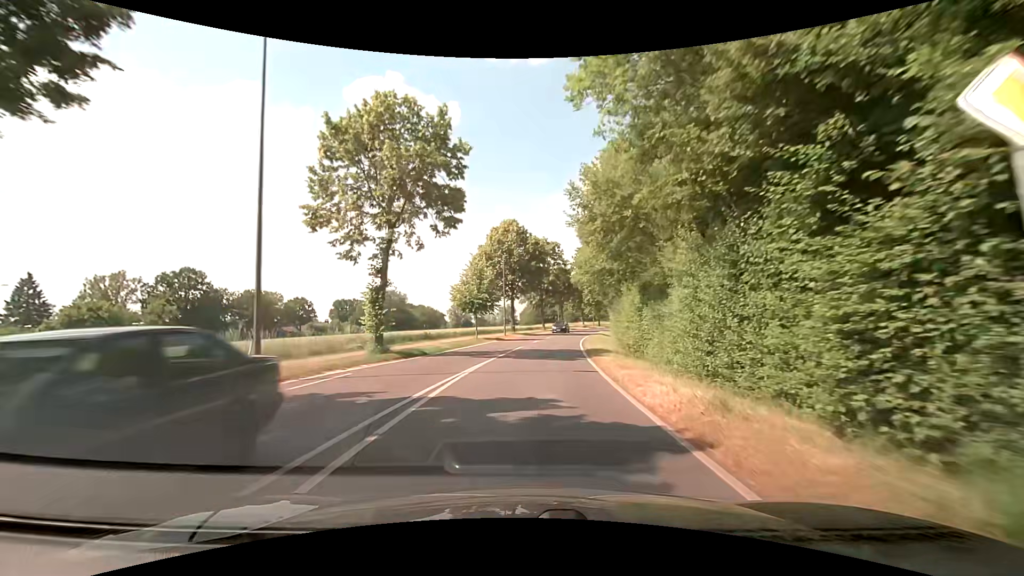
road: secondary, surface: asphalt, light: Day
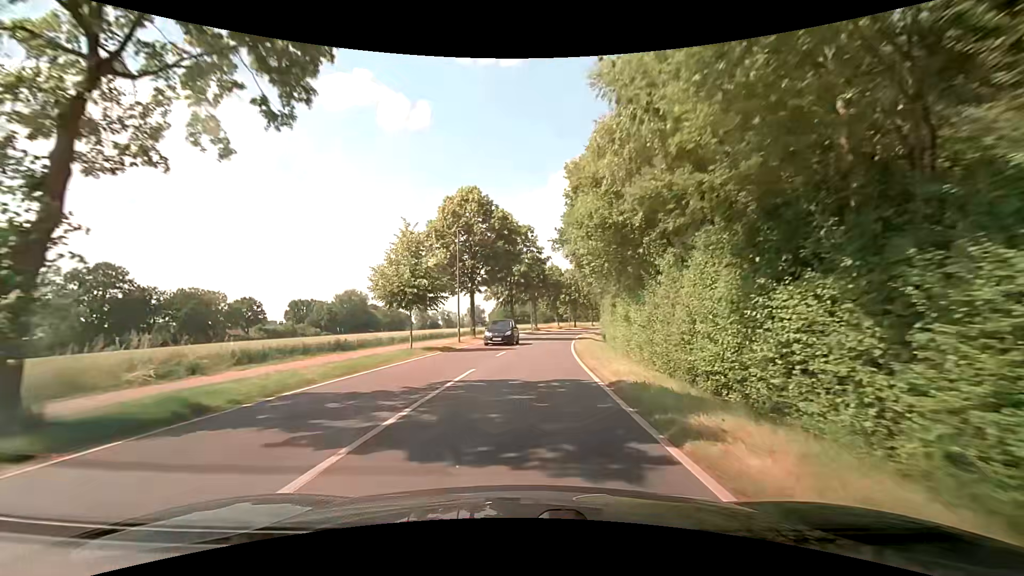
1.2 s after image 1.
(+0.7, +13.6) m; +5°
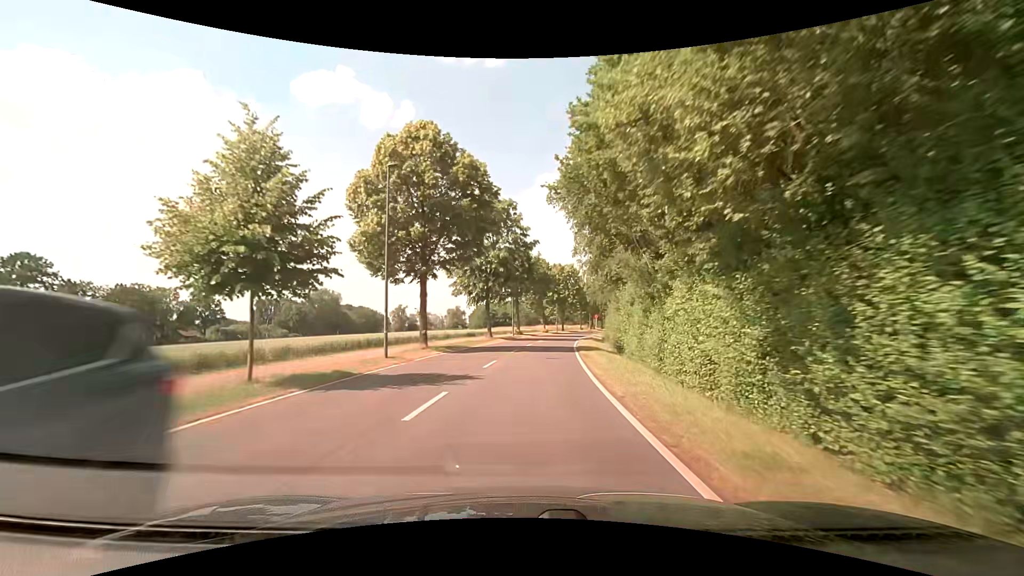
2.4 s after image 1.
(+0.1, +13.7) m; +2°
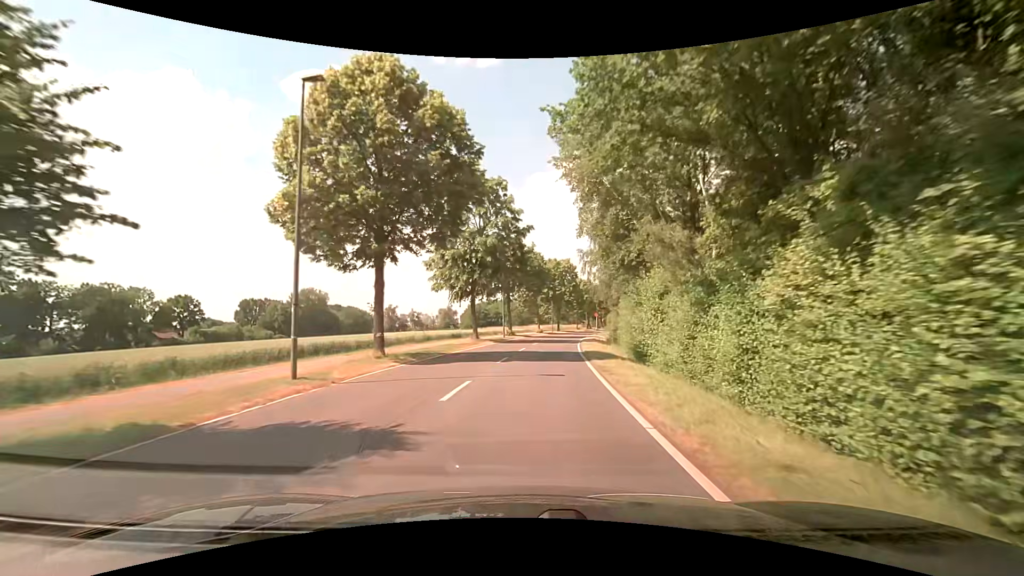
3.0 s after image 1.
(0.0, +7.0) m; 0°
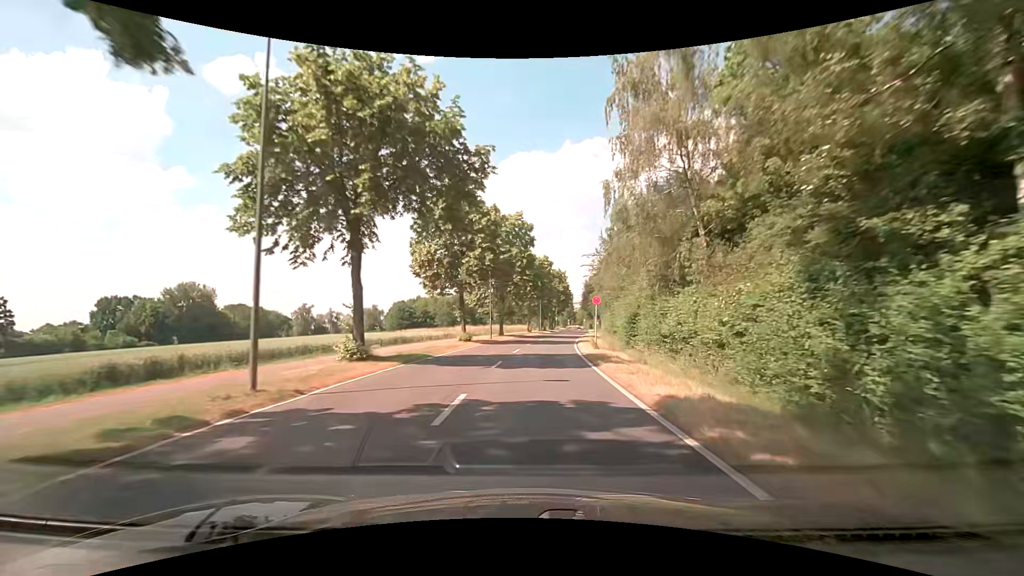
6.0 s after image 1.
(+1.7, +37.6) m; +7°
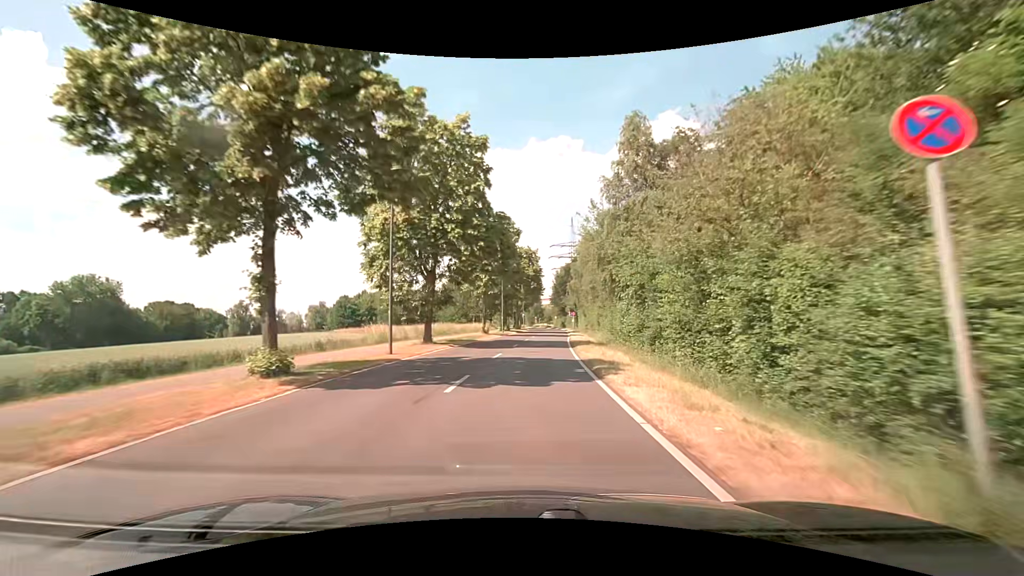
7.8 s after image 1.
(+0.9, +23.5) m; +4°
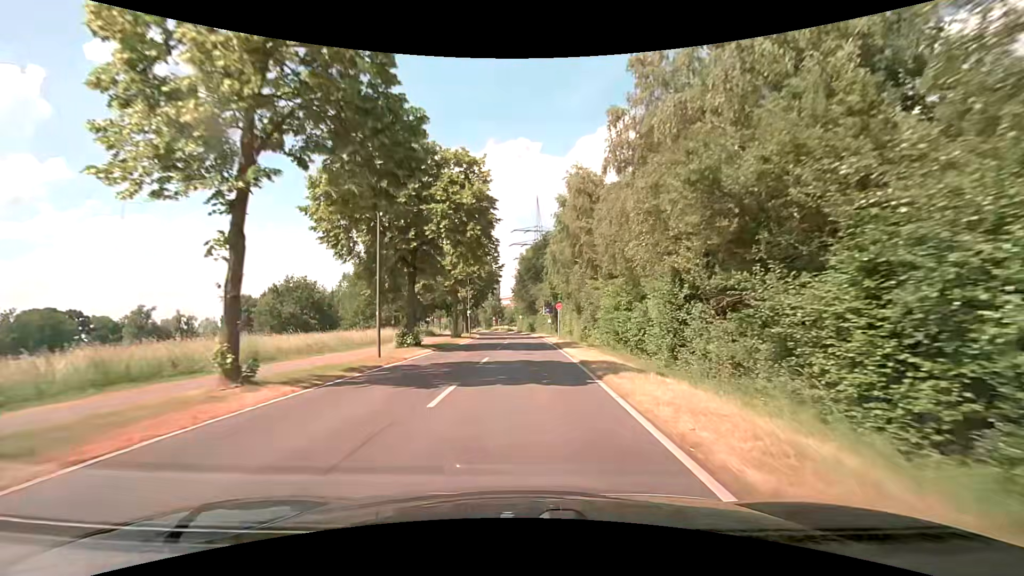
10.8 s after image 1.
(+1.6, +36.6) m; +4°
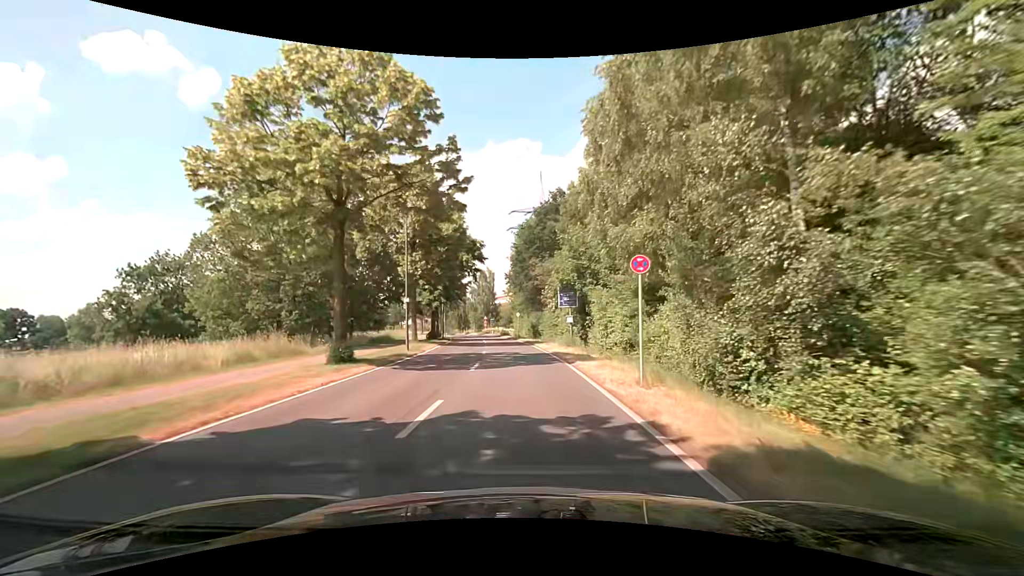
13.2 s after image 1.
(+0.5, +28.5) m; +1°
(0, +10) (0, +20) (-1, +30) (-2, +40) (-3, +50) (-4, +60) (-5, +70) (-7, +80) (-9, +89) (-11, +99) m
